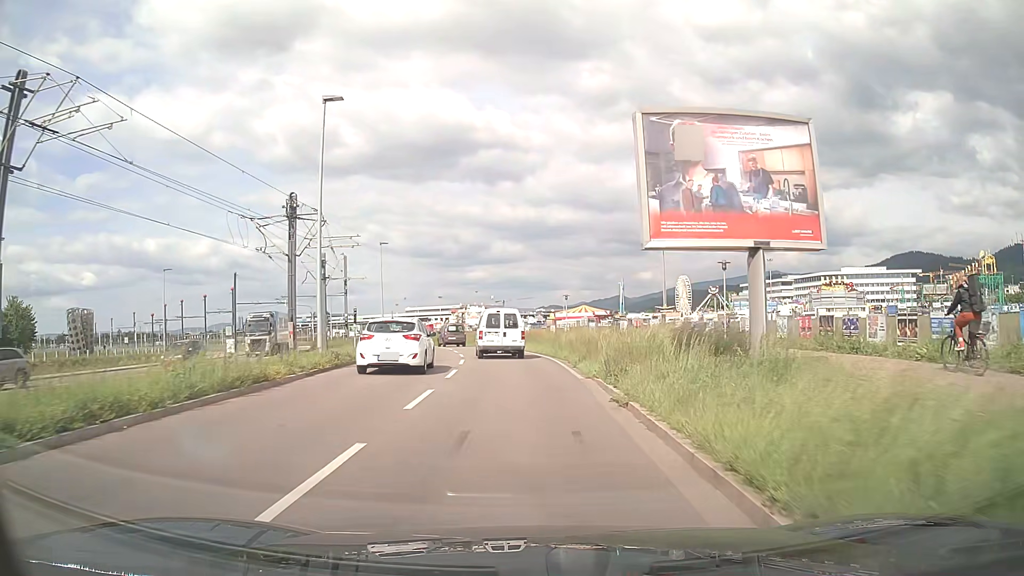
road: secondary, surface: asphalt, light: Day
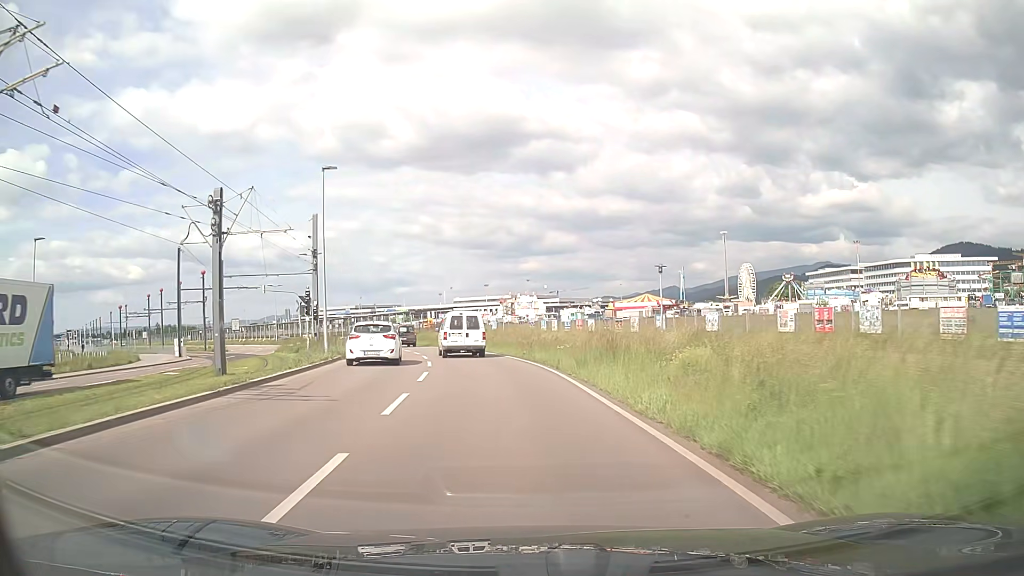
(-0.7, +24.9) m; -5°
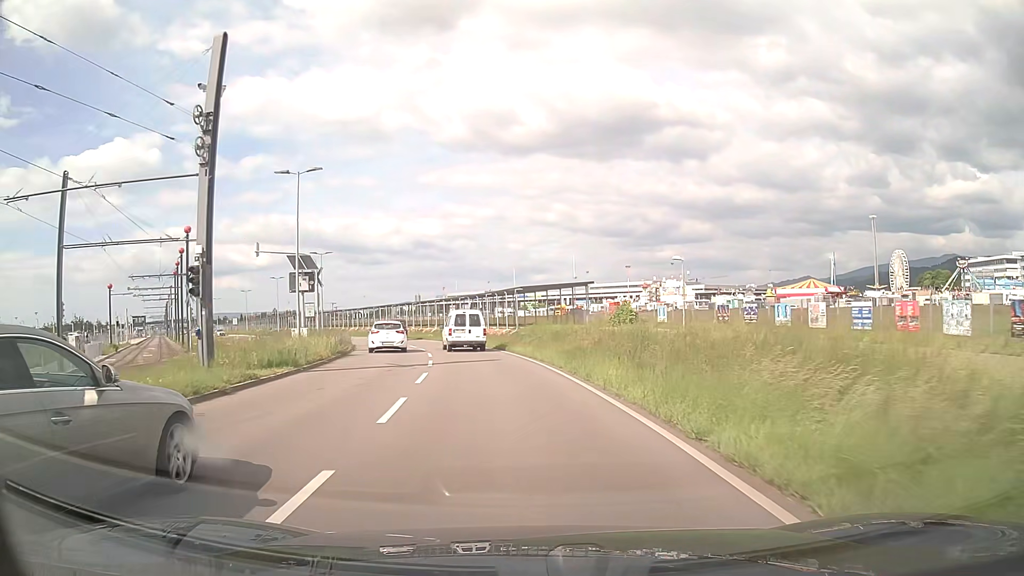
(-3.1, +31.1) m; -12°
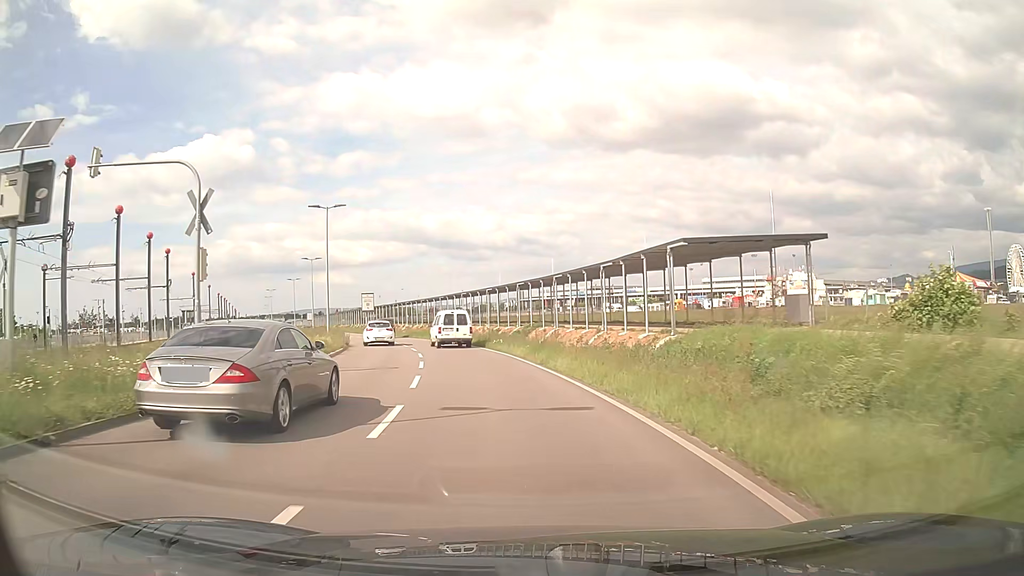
(-1.6, +25.5) m; -8°
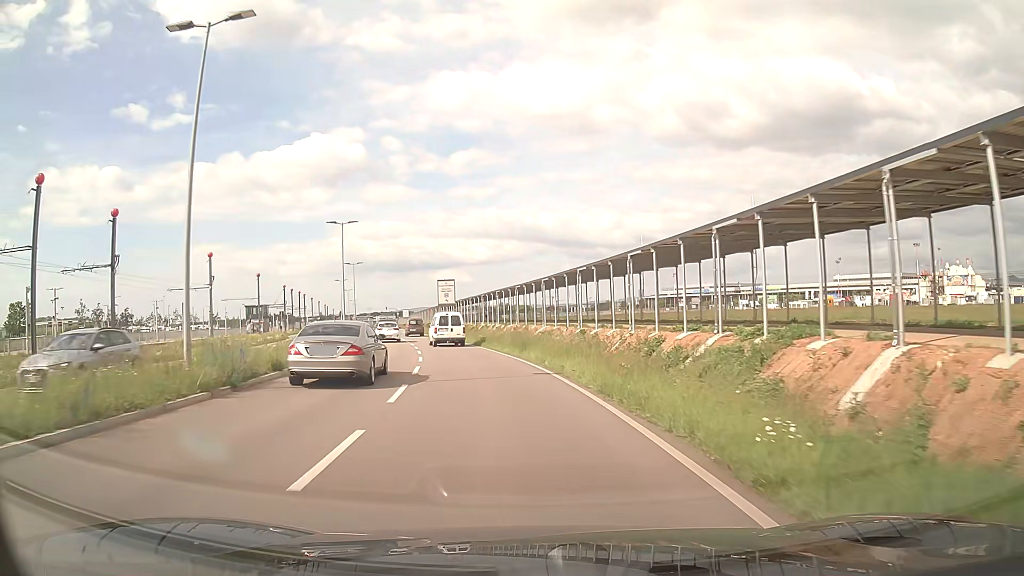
(-2.3, +26.8) m; -10°
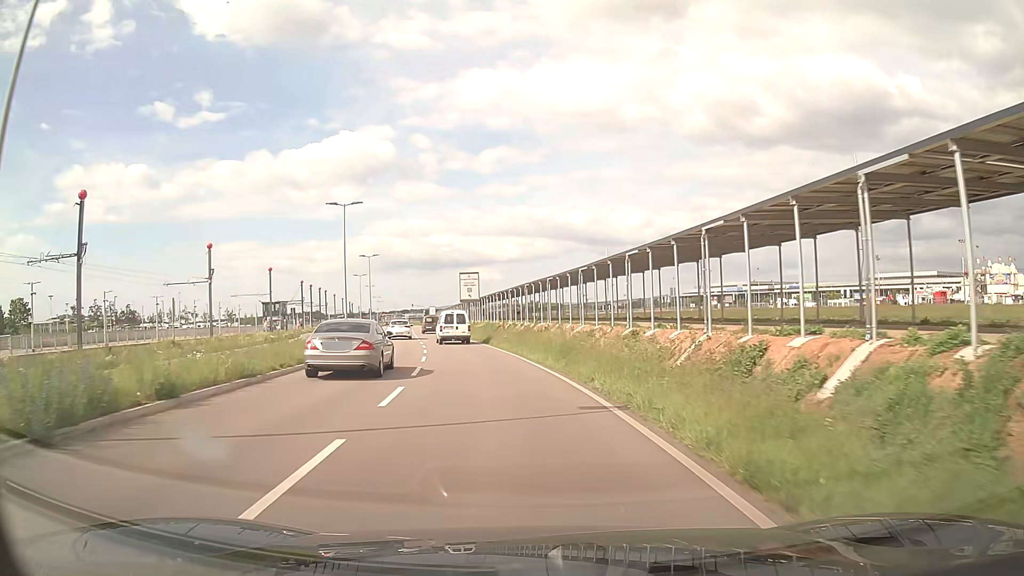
(-0.2, +7.0) m; -3°
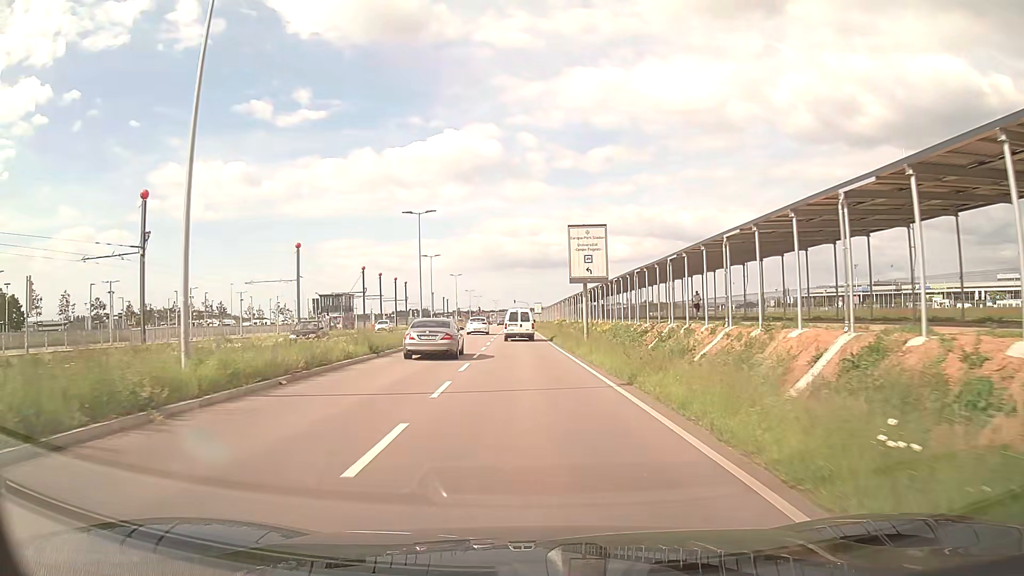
(-2.7, +29.0) m; -9°
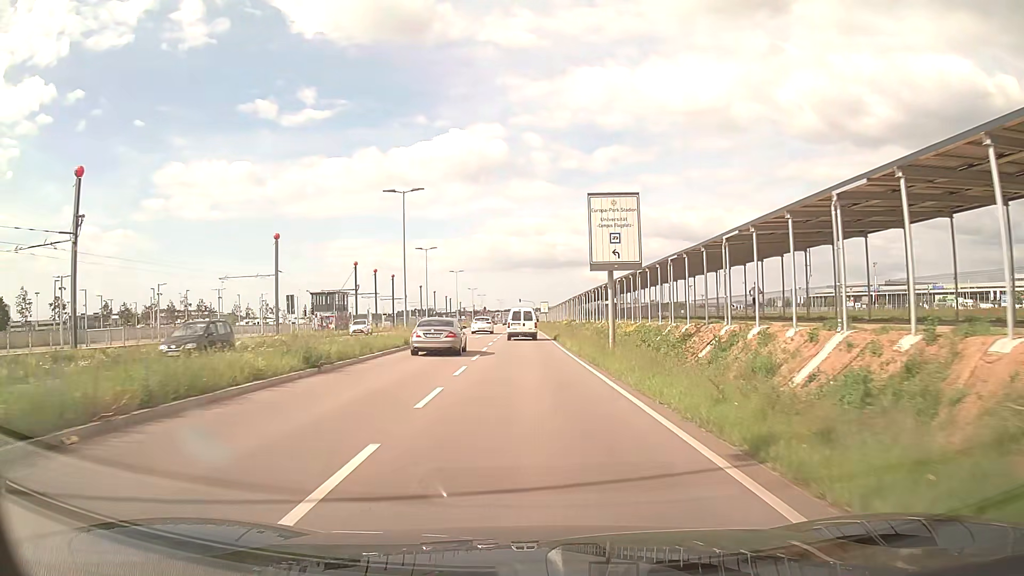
(0.0, +7.6) m; 0°
(0, +10) (0, +20) (0, +30) (-1, +40) (-1, +50) (-1, +60) (-1, +70) (-1, +80) (-1, +90) (-1, +100) m
